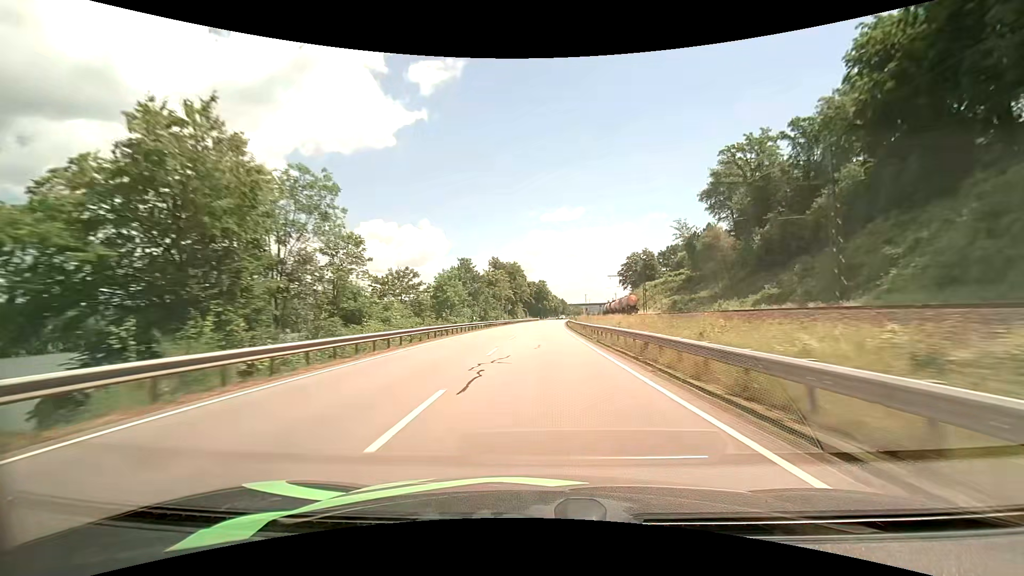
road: primary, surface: asphalt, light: Day
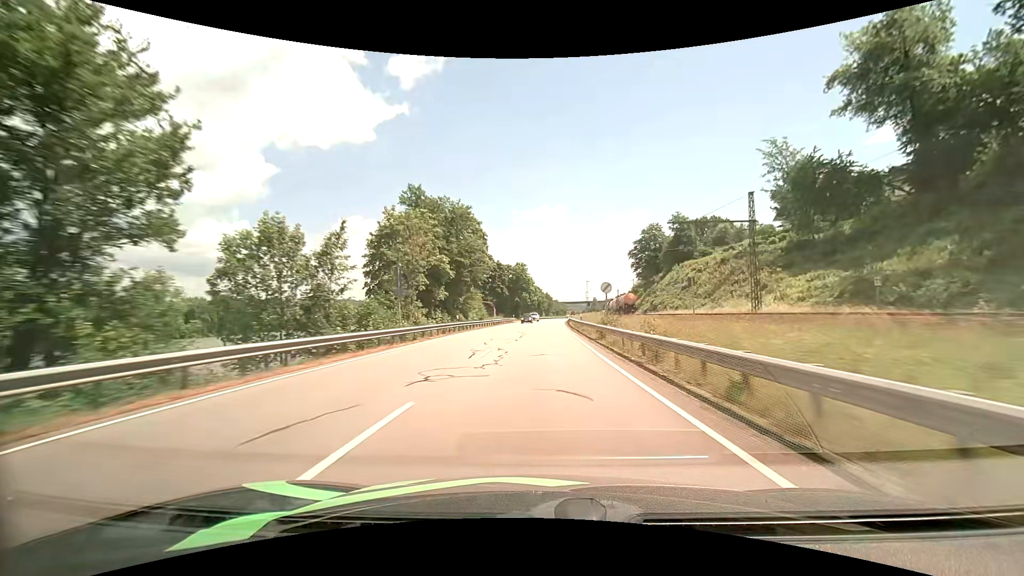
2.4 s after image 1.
(+1.1, +61.1) m; +2°
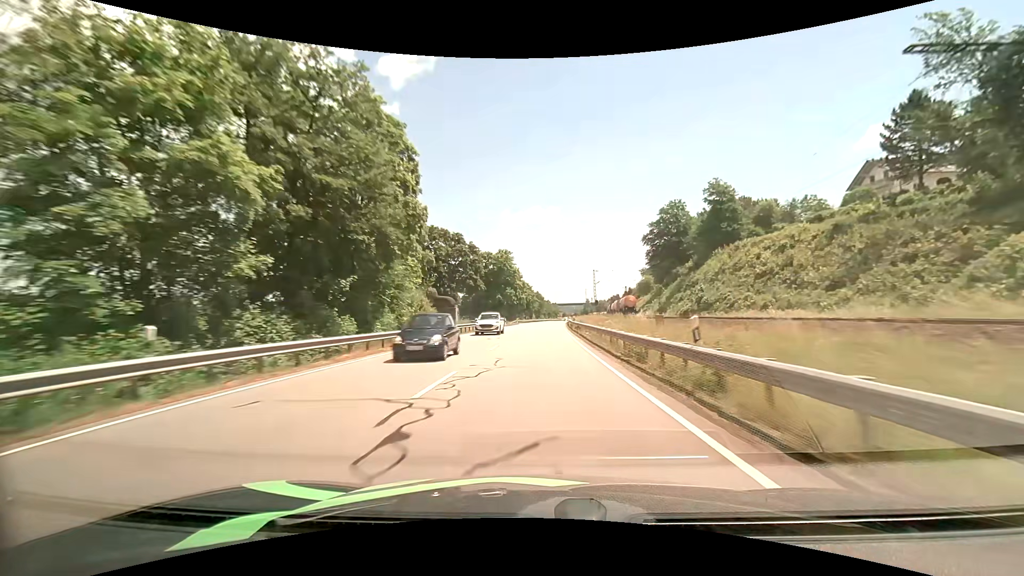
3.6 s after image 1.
(+0.3, +31.1) m; +1°
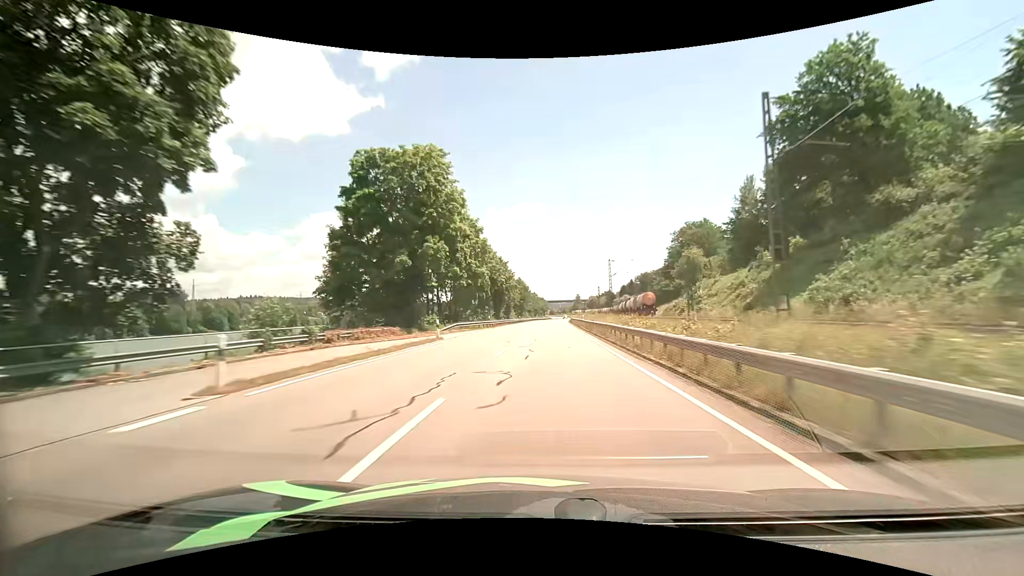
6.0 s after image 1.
(+0.9, +63.9) m; +2°
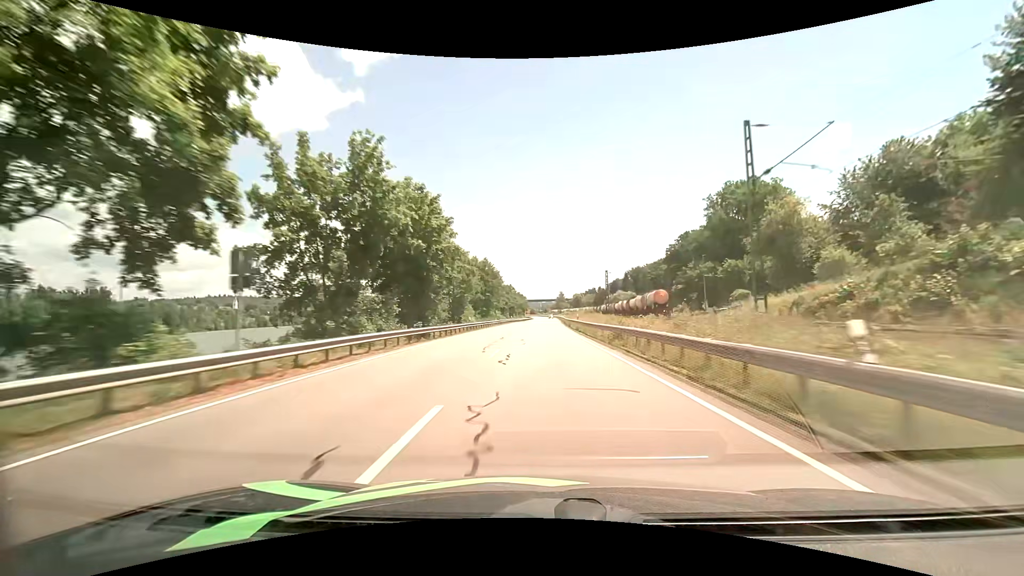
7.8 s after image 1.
(+1.0, +48.4) m; +2°
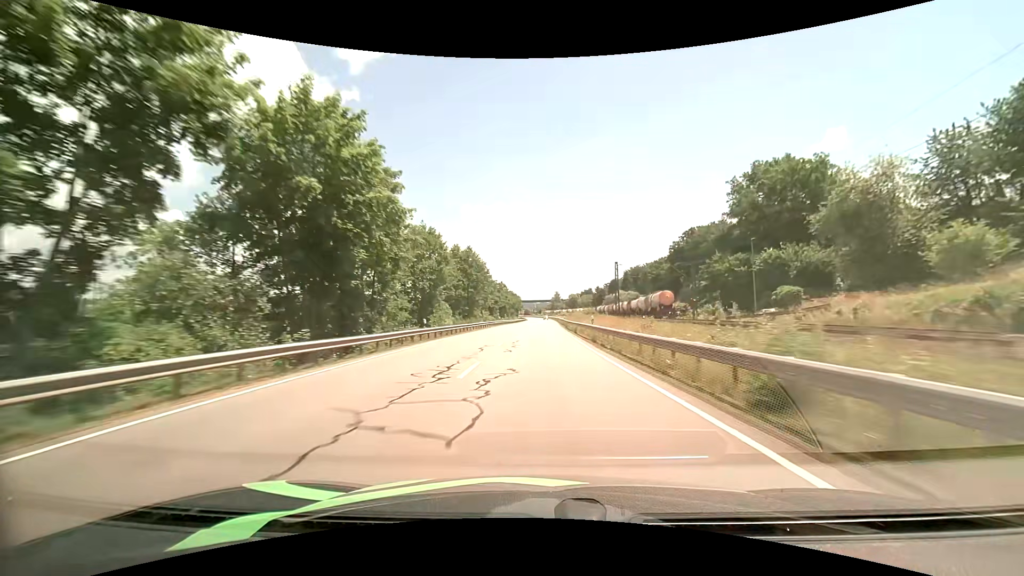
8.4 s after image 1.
(+0.1, +16.3) m; +1°
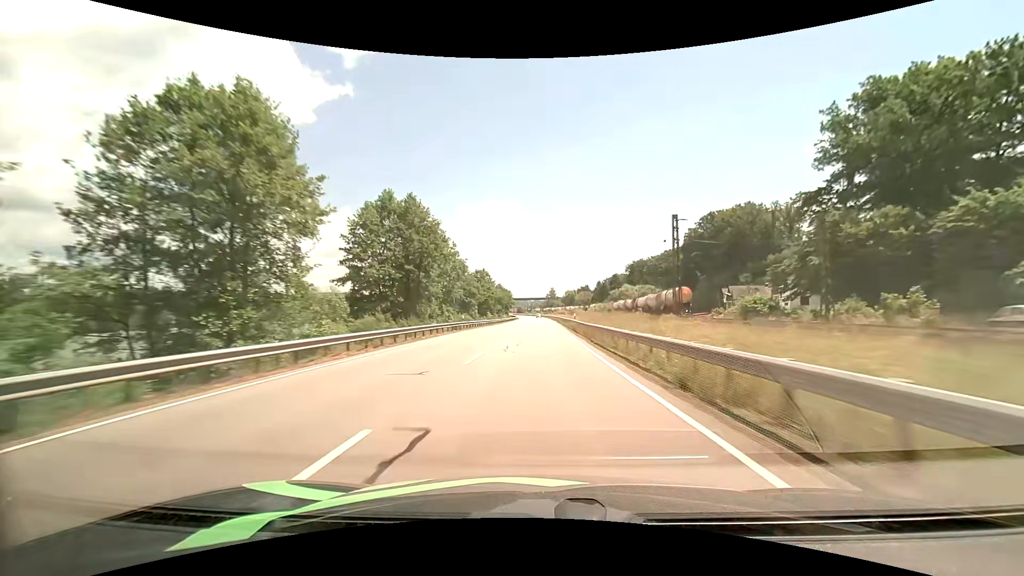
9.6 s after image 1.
(+0.3, +32.8) m; +1°
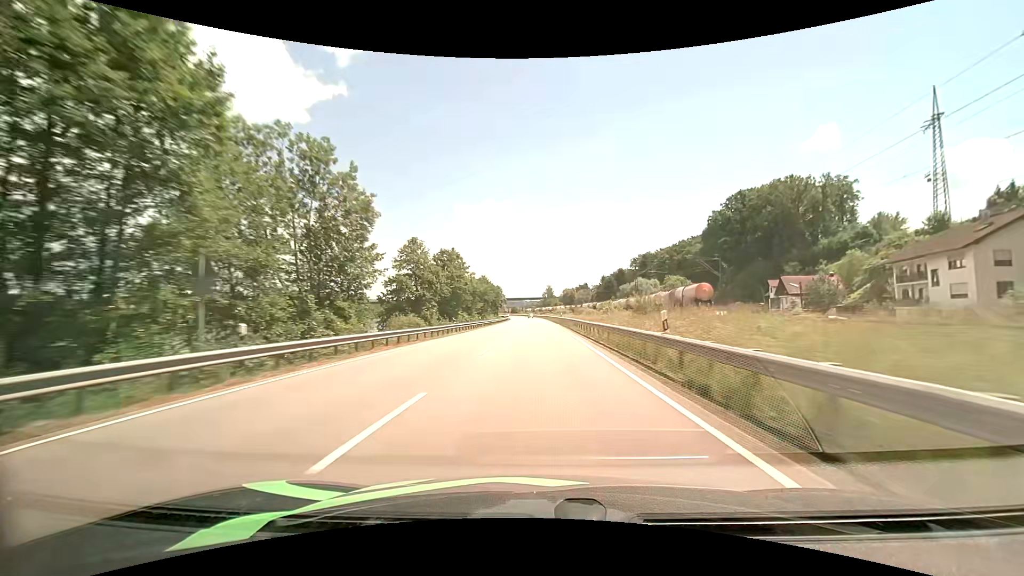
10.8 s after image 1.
(+0.2, +33.0) m; +1°
(0, +10) (0, +20) (0, +30) (0, +40) (0, +50) (0, +60) (0, +70) (0, +80) (-1, +90) (-1, +100) m
